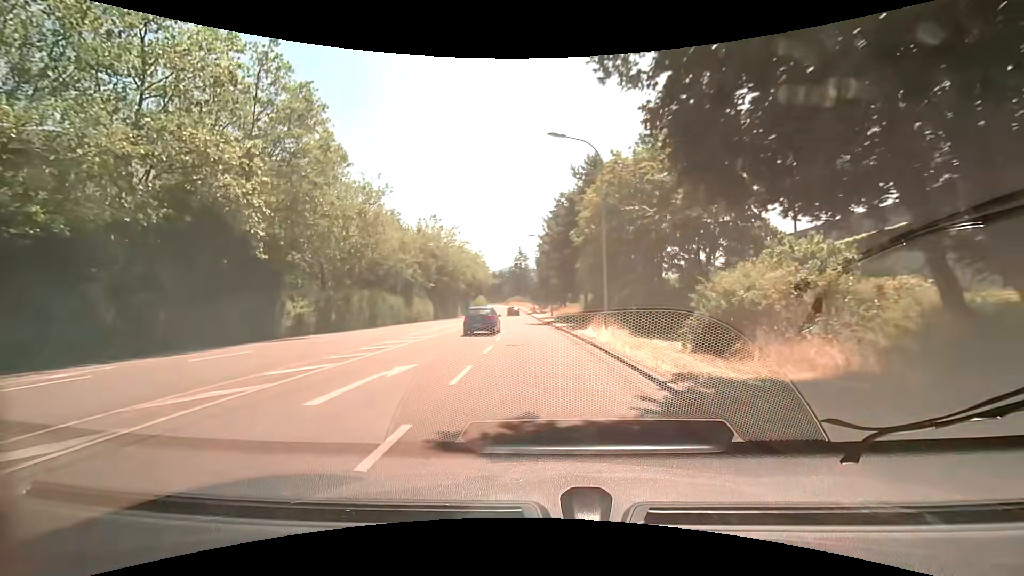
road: tertiary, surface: asphalt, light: Day
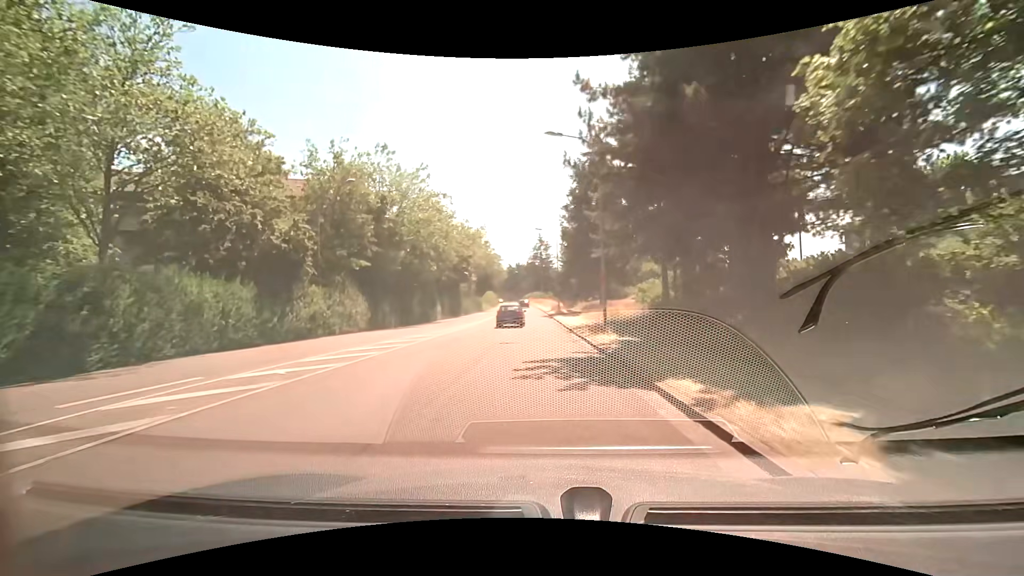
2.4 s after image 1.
(-0.8, +31.1) m; -3°
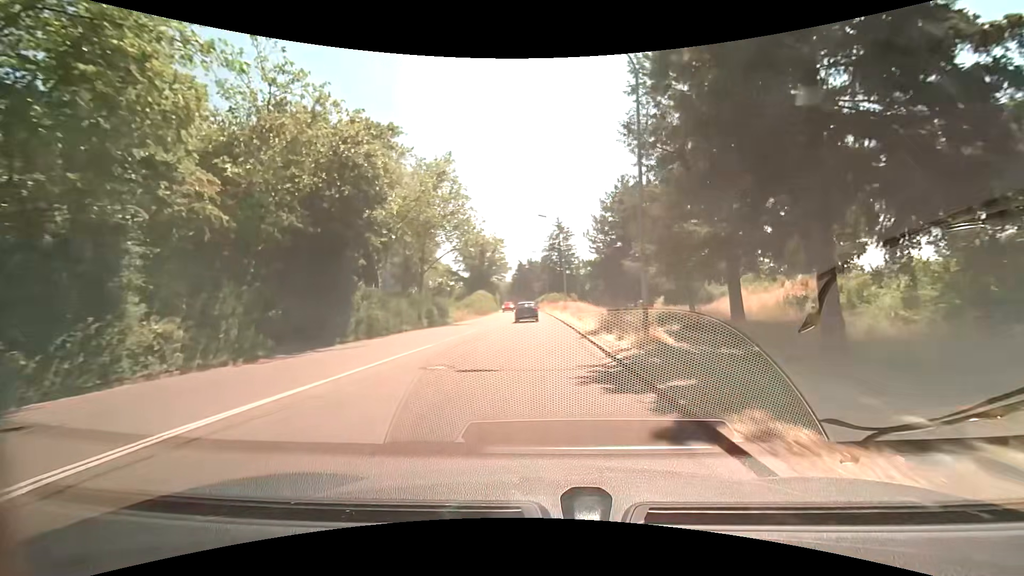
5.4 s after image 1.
(-0.7, +39.3) m; -2°
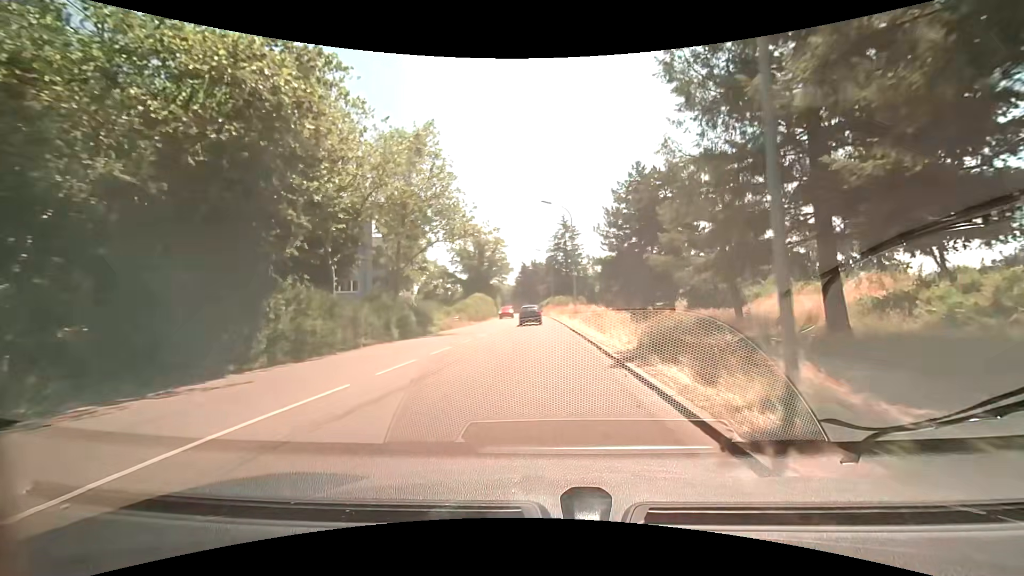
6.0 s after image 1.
(-0.1, +7.7) m; -1°
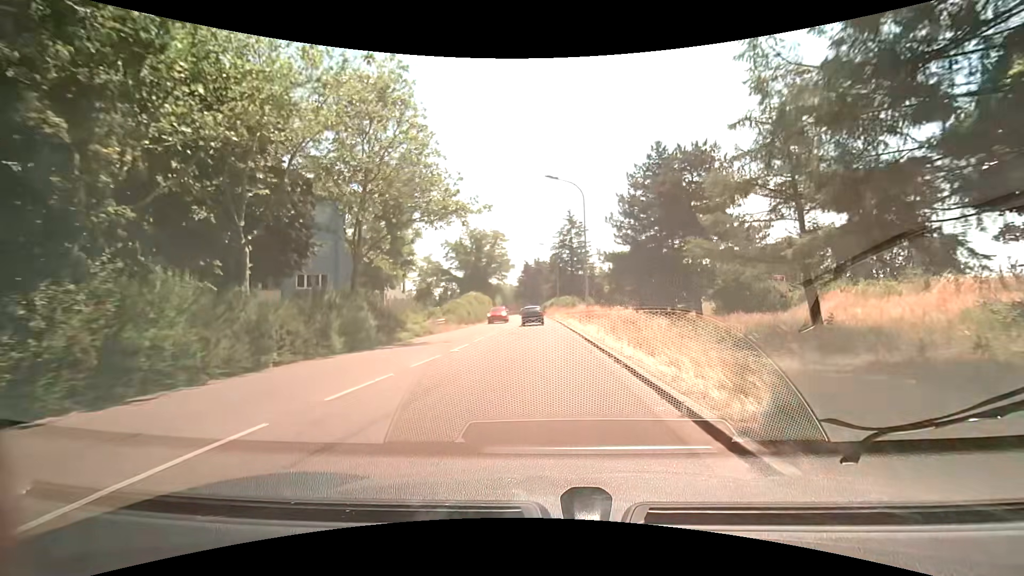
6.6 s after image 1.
(-0.1, +7.6) m; 0°
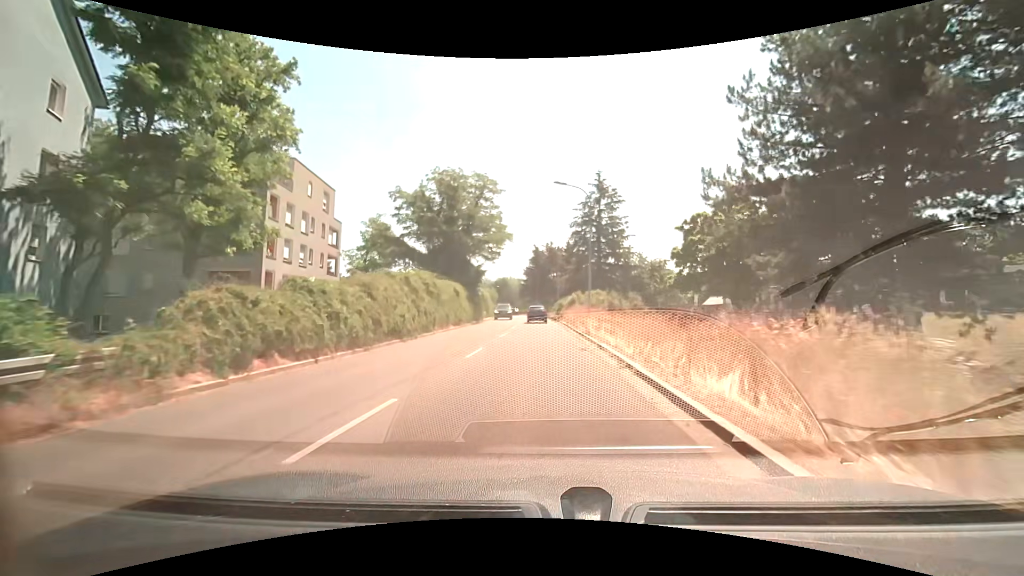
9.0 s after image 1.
(-0.4, +30.3) m; -1°
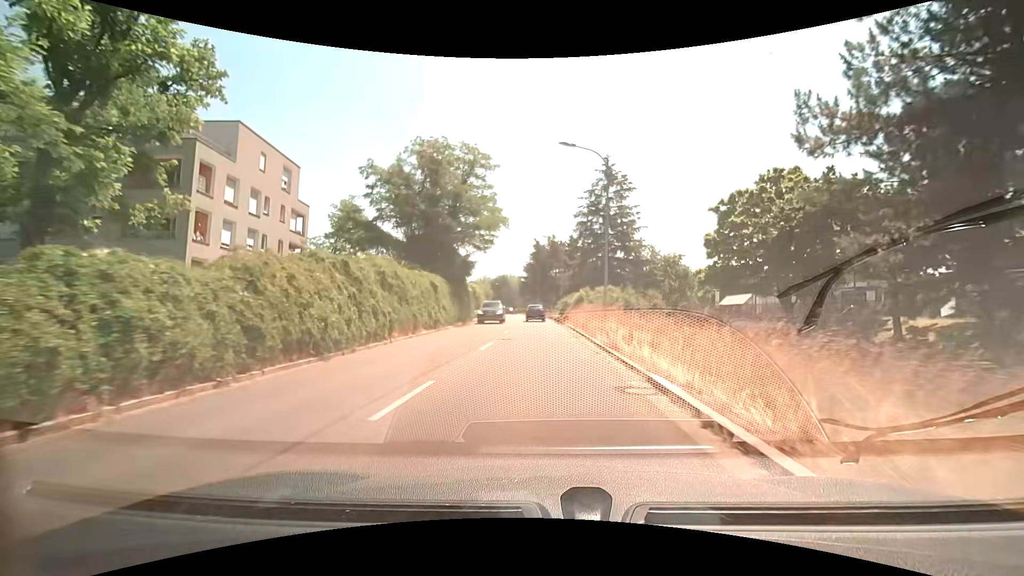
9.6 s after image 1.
(0.0, +7.5) m; 0°
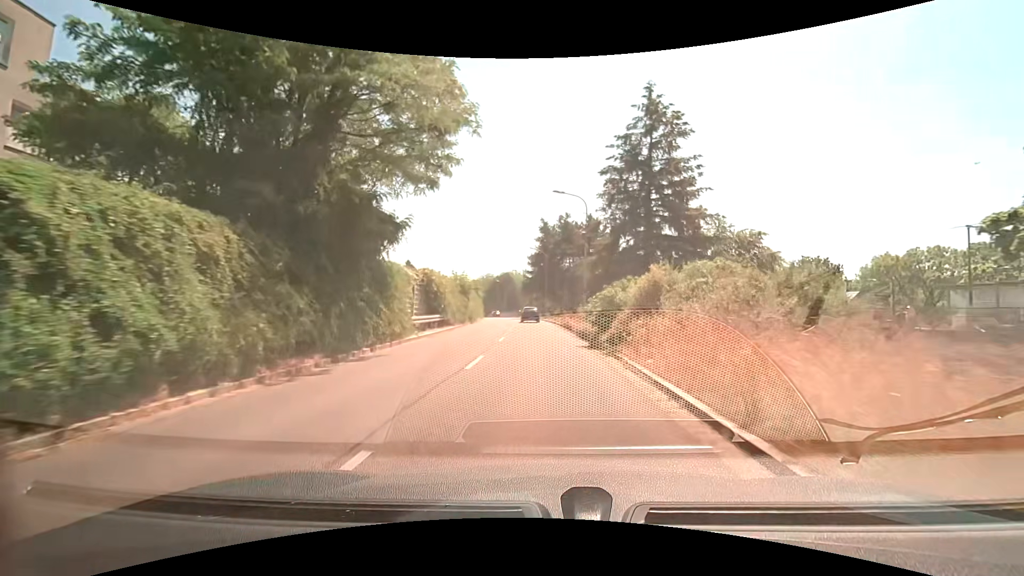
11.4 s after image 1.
(-0.2, +22.2) m; -1°
(0, +10) (0, +20) (-1, +30) (-1, +40) (-2, +50) (-3, +60) (-4, +70) (-5, +80) (-7, +90) (-9, +99) m
